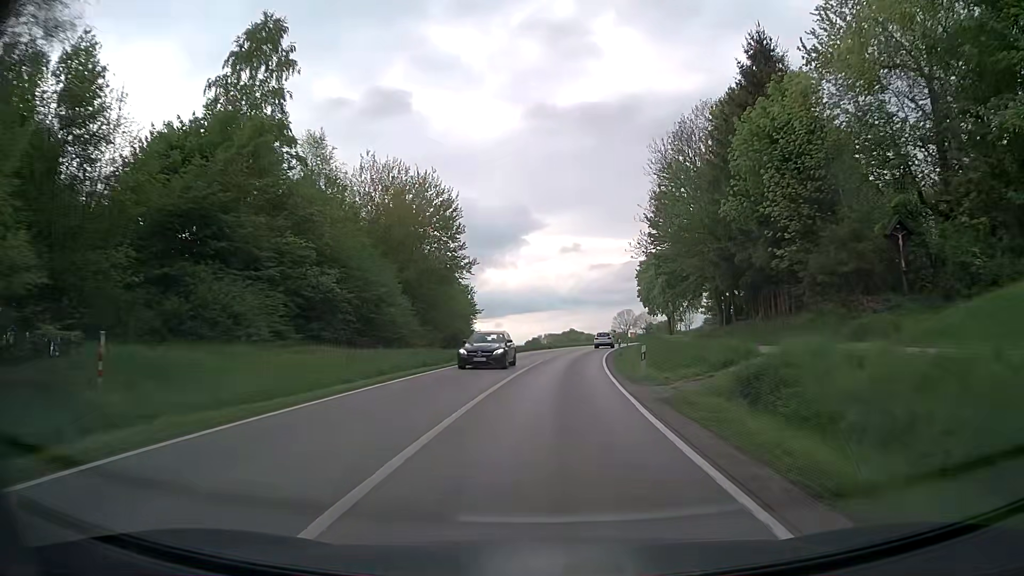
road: secondary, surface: asphalt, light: Day
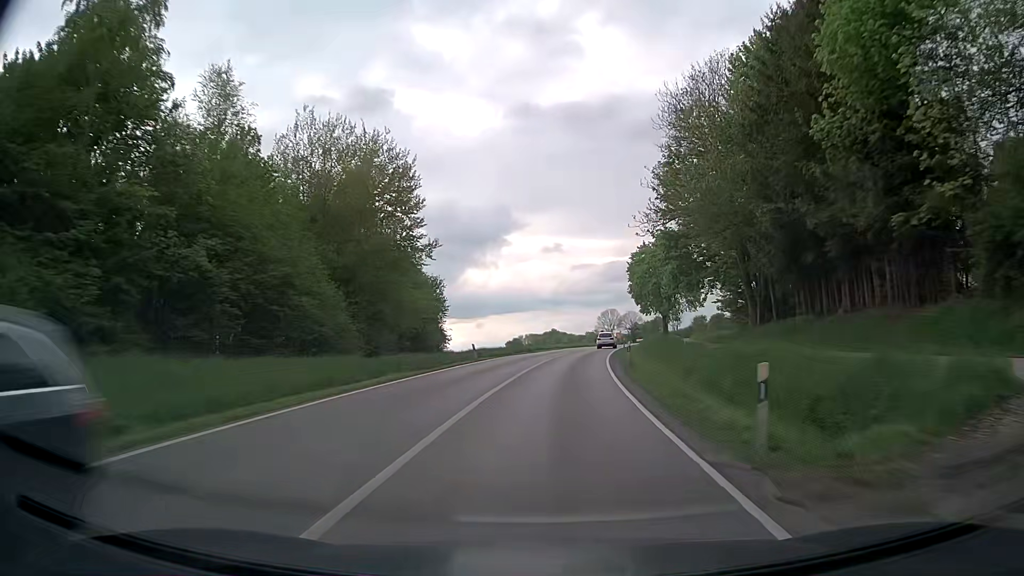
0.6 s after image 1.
(+0.1, +12.5) m; +2°
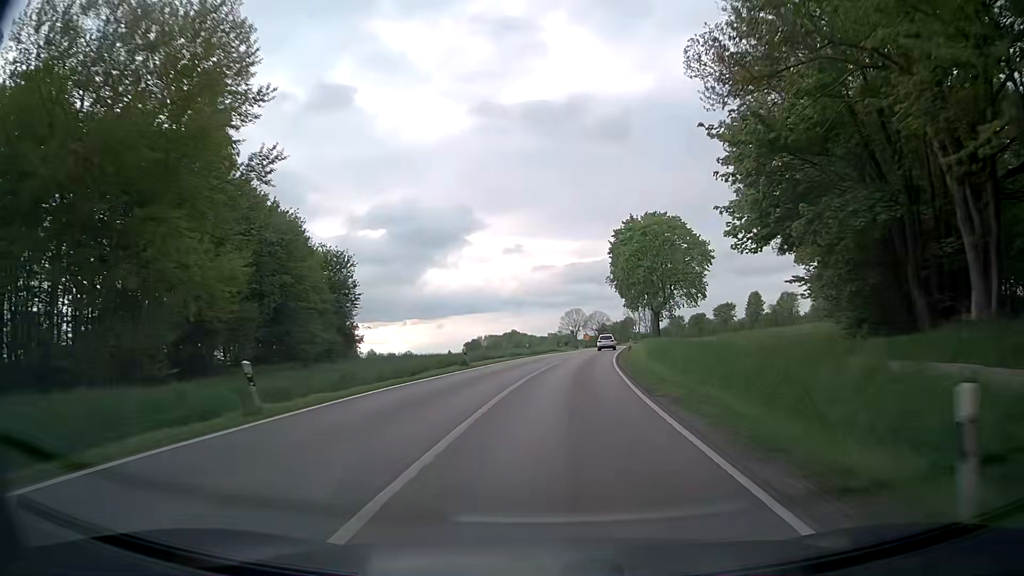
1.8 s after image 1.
(+0.6, +25.2) m; +3°
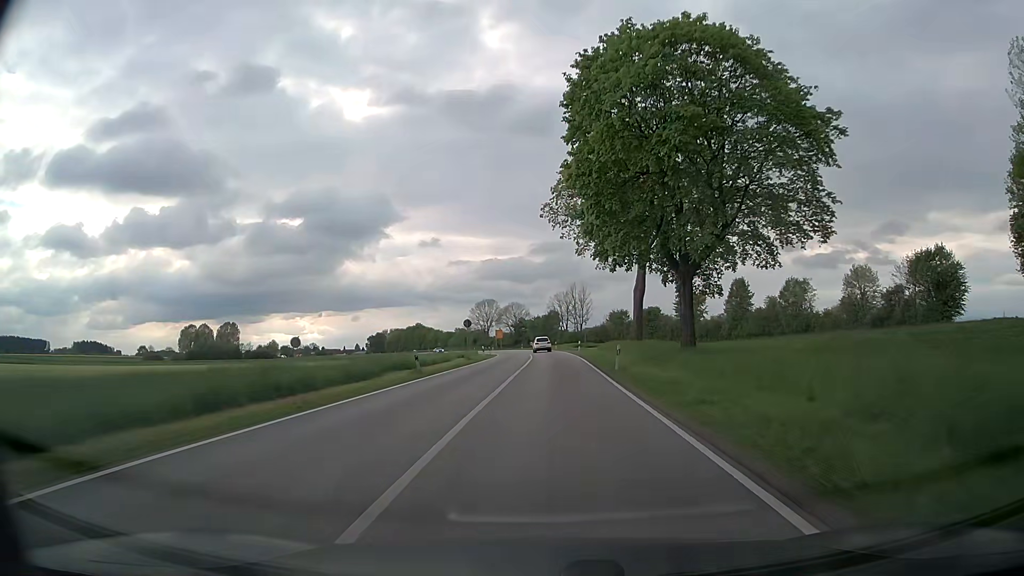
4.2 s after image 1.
(+3.5, +51.2) m; +7°
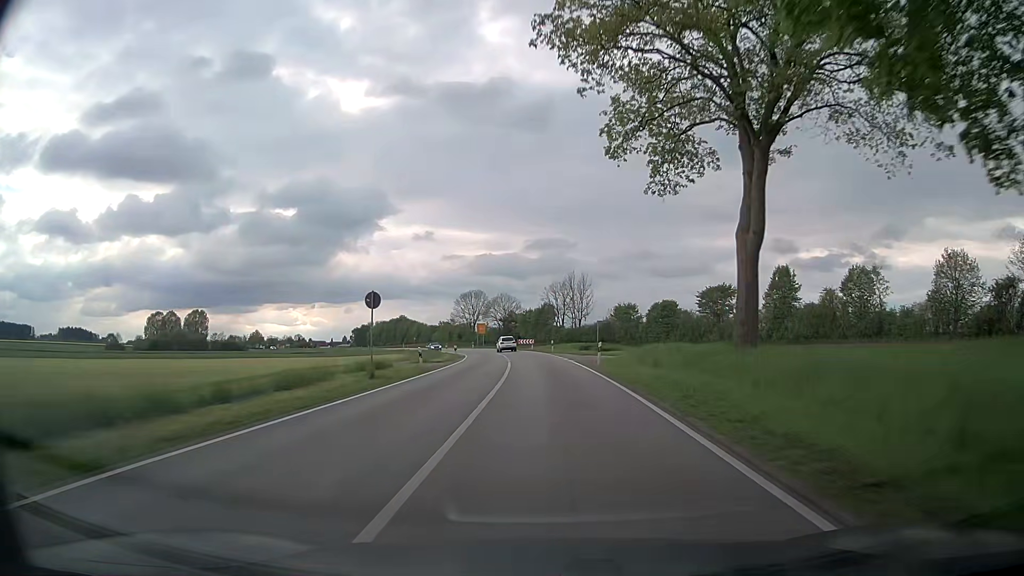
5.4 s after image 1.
(+0.1, +26.2) m; 0°
